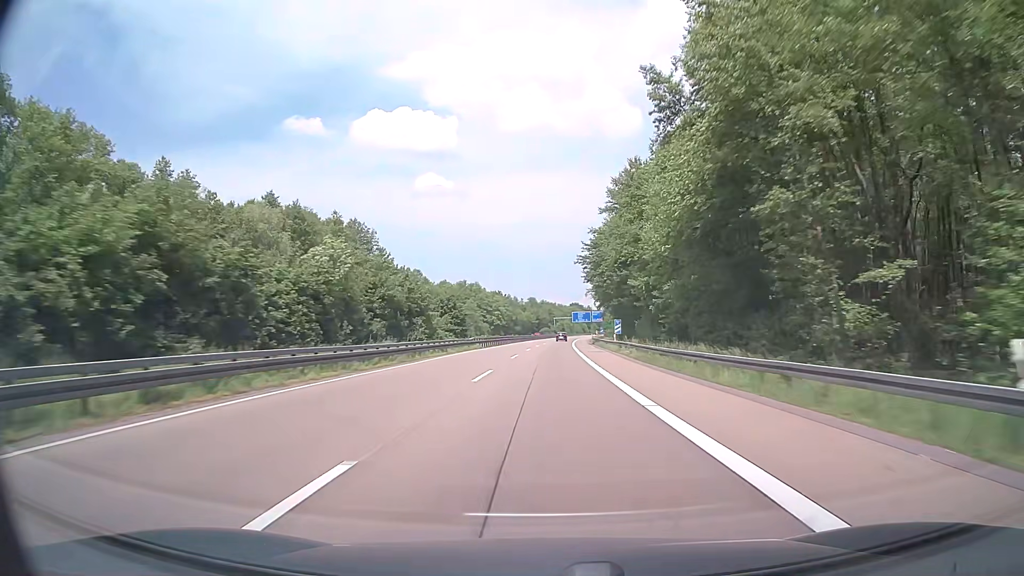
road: motorway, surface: asphalt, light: Day
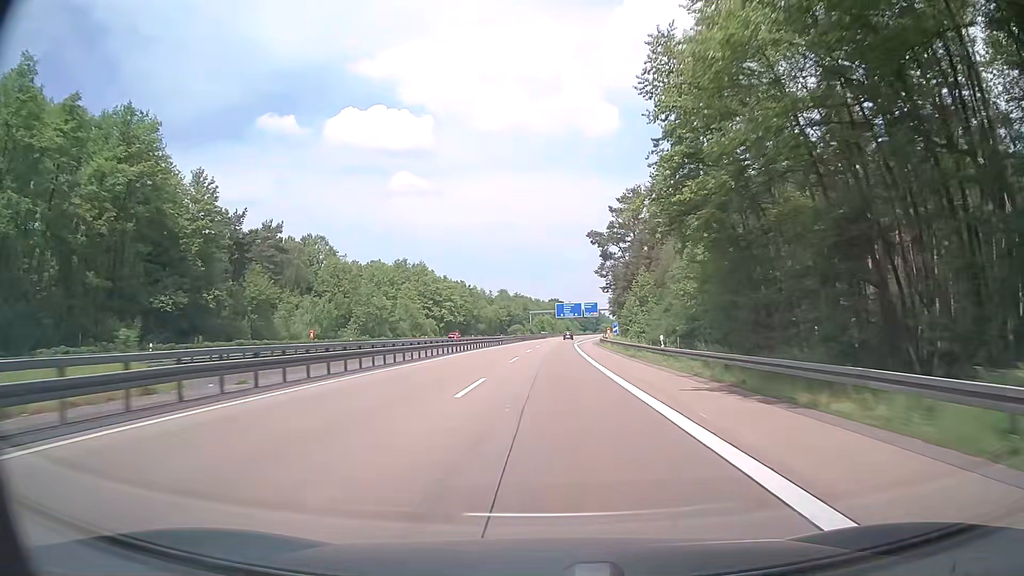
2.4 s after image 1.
(+1.3, +76.0) m; +2°
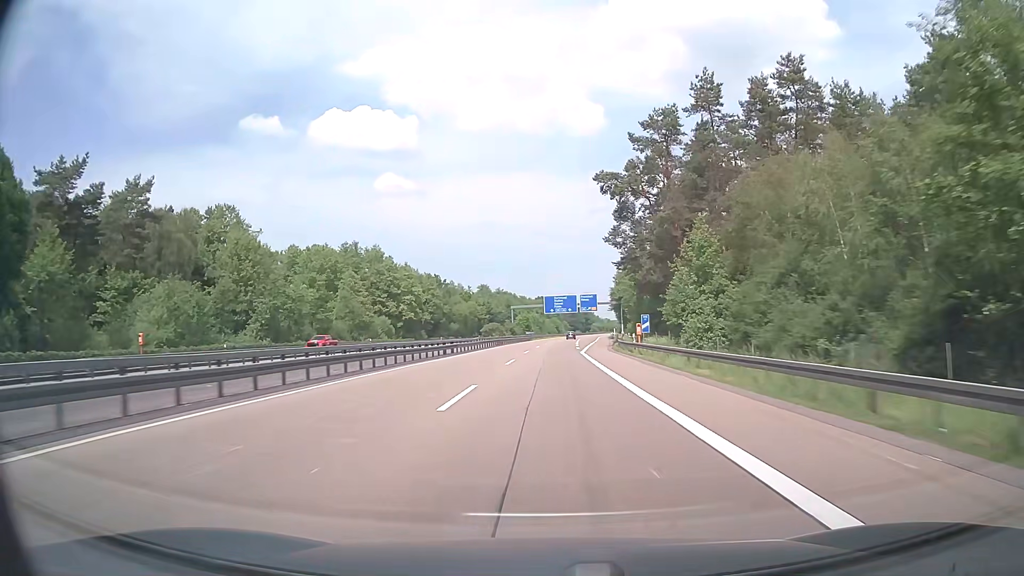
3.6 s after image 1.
(+0.5, +38.0) m; +1°
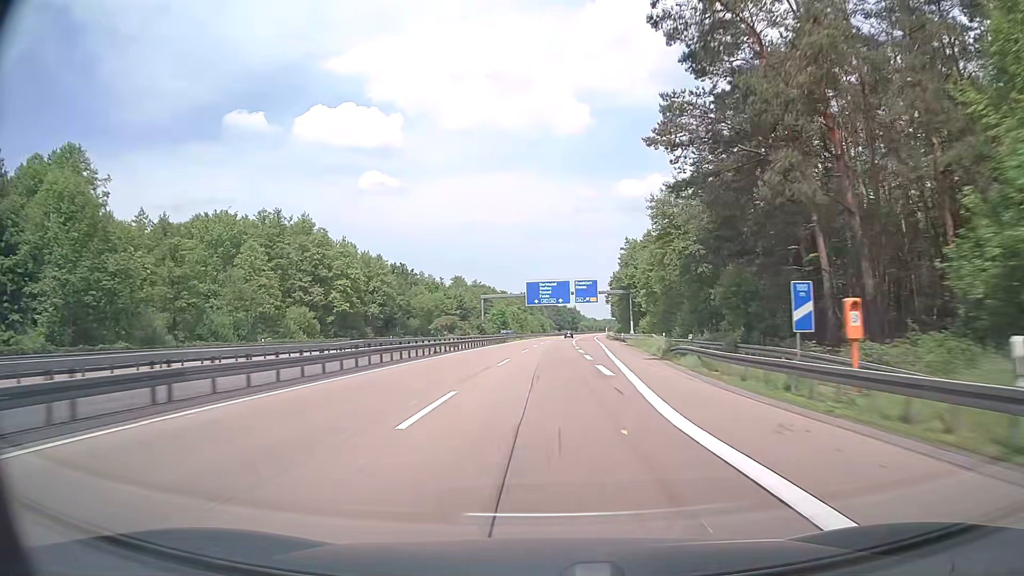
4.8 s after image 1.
(+0.3, +38.0) m; +1°
(0, +10) (0, +20) (0, +30) (0, +40) (+1, +50) (+1, +60) (+1, +70) (+2, +80) (+2, +90) (+3, +100) m
